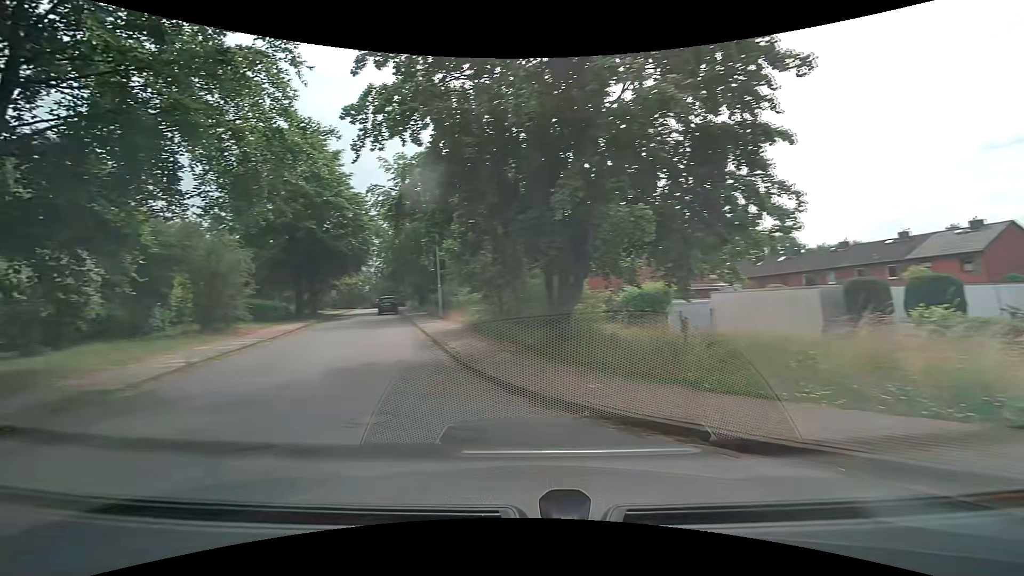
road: residential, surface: asphalt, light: Day
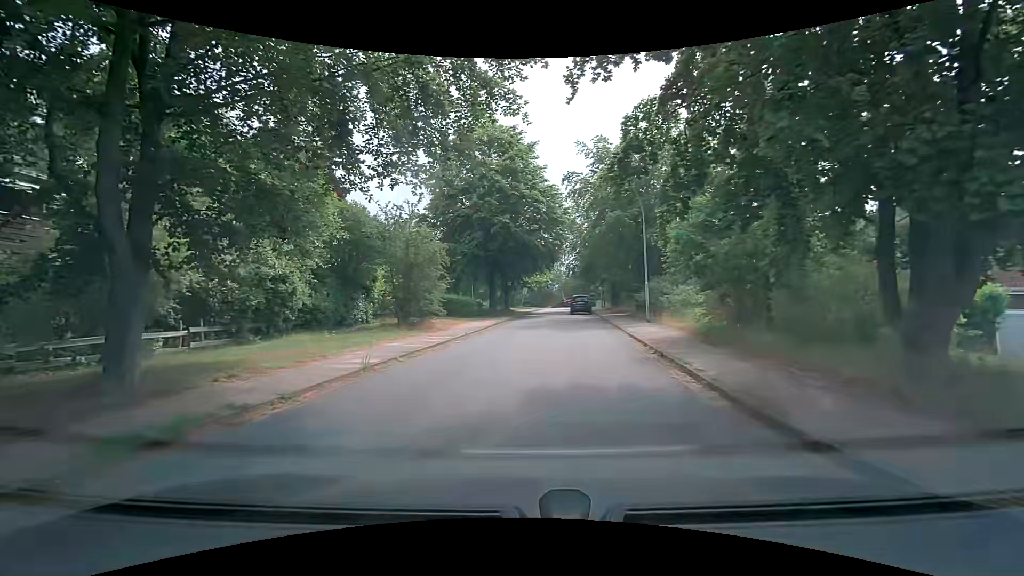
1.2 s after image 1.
(-1.0, +4.1) m; -20°
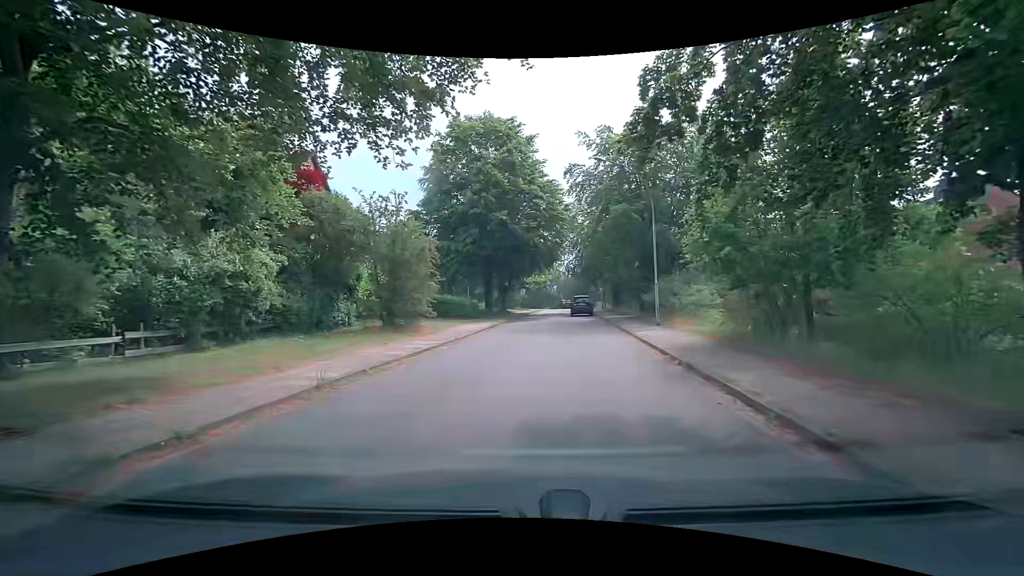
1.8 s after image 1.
(-0.1, +2.3) m; -1°
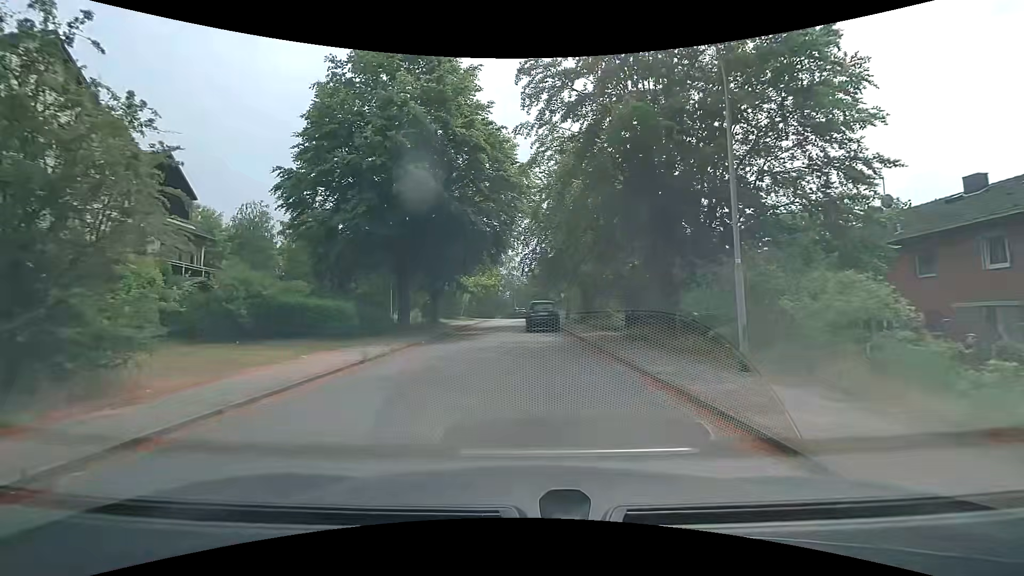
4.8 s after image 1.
(+1.0, +14.3) m; +5°
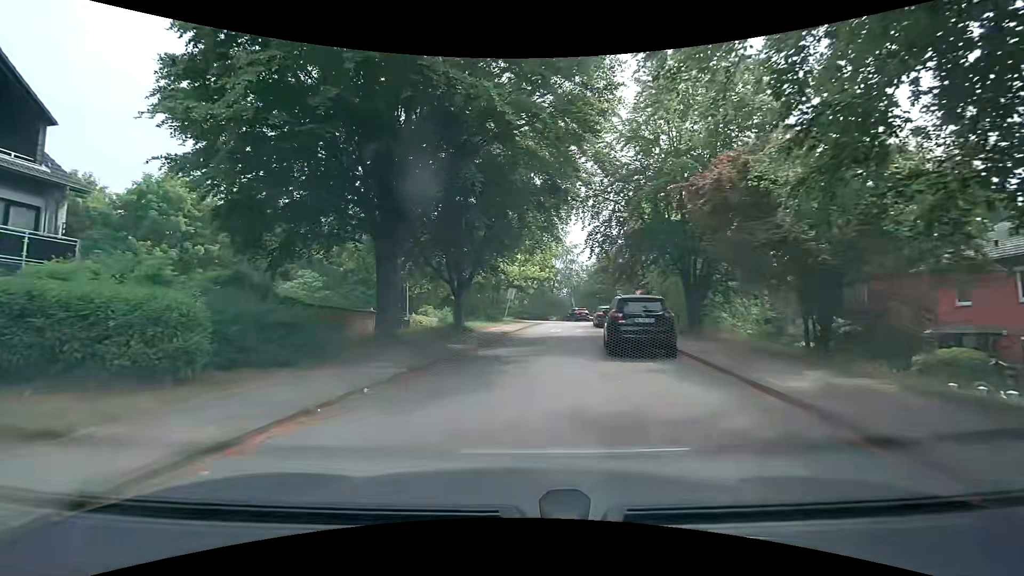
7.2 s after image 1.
(-0.6, +13.0) m; -7°
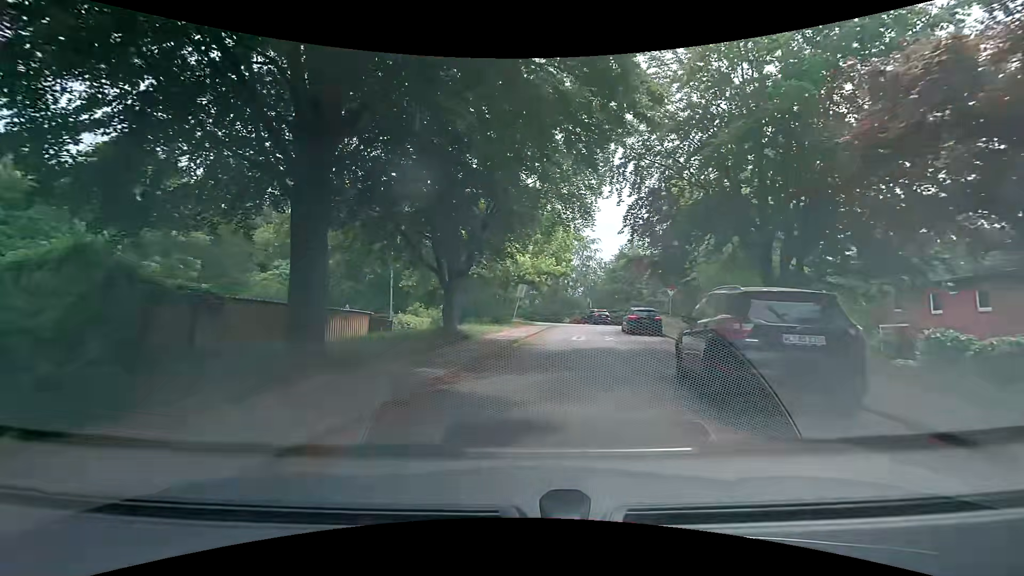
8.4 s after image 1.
(-0.2, +6.9) m; -3°
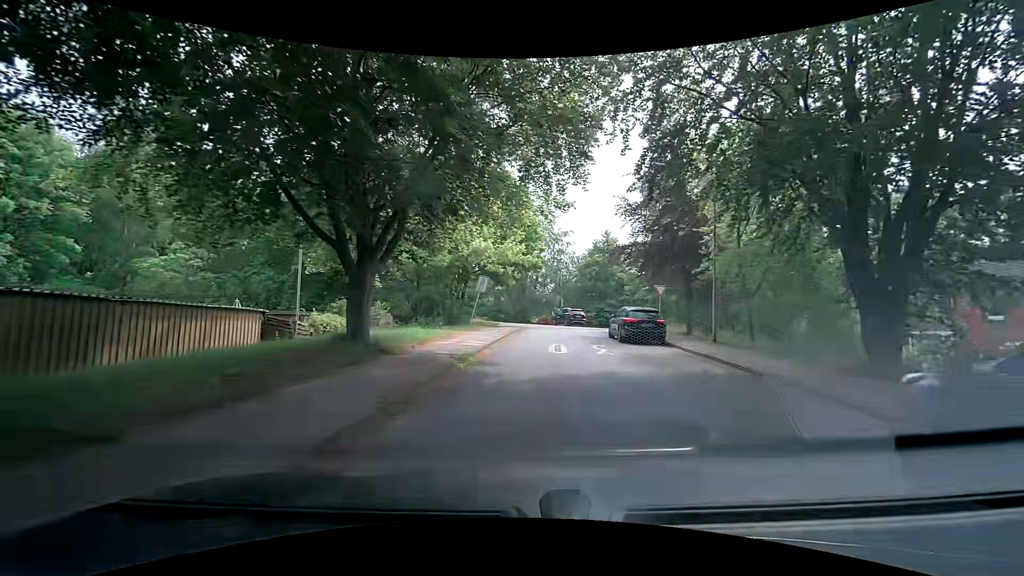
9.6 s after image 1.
(+0.3, +7.0) m; +6°
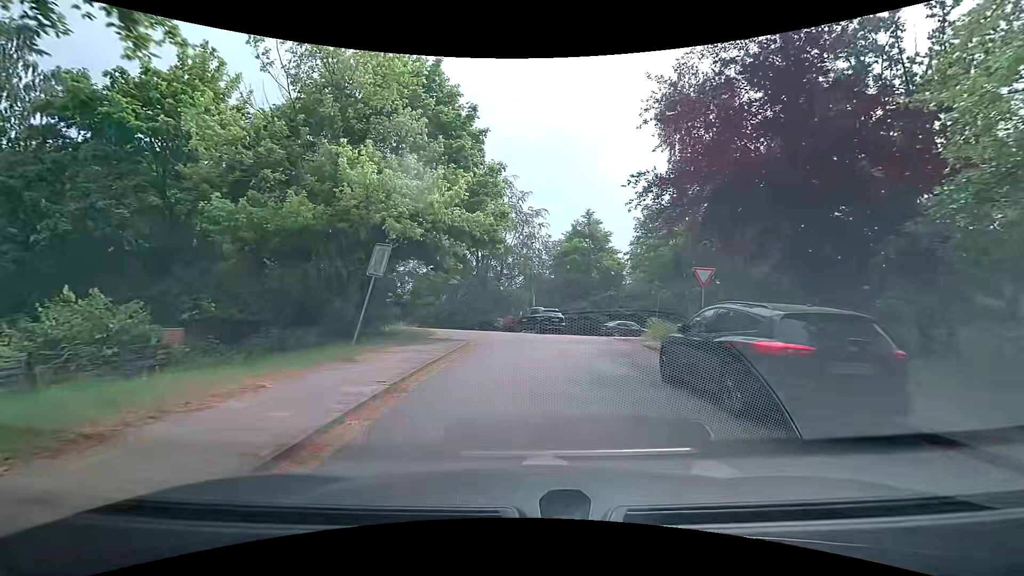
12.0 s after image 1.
(+0.5, +14.1) m; +3°
